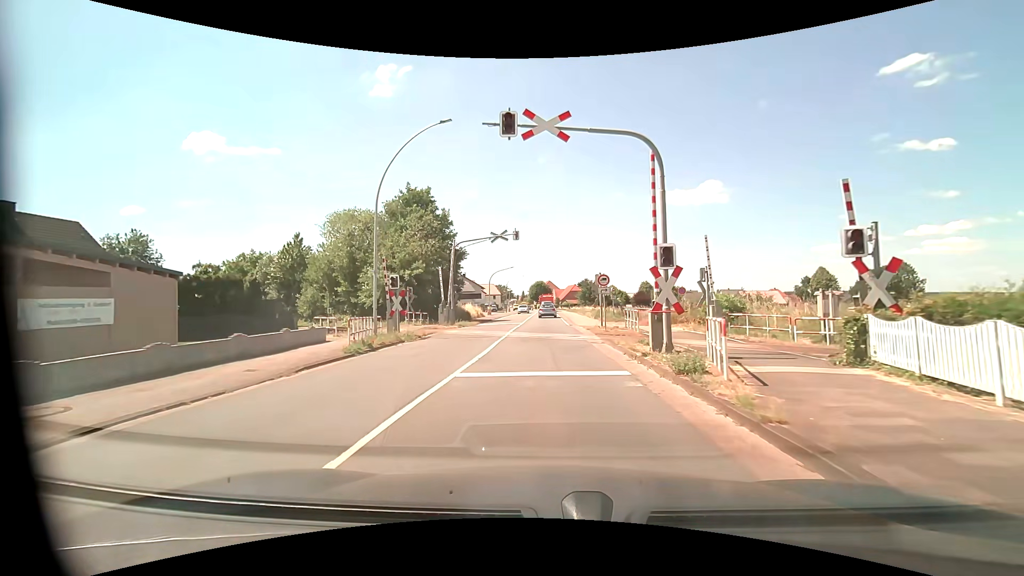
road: primary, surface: asphalt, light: Day
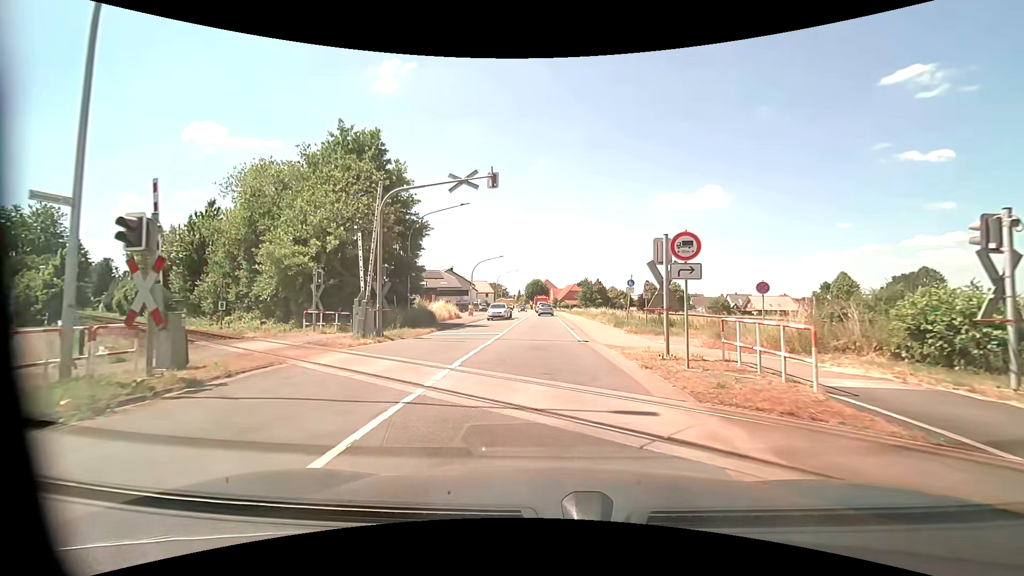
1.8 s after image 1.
(-0.1, +14.7) m; 0°
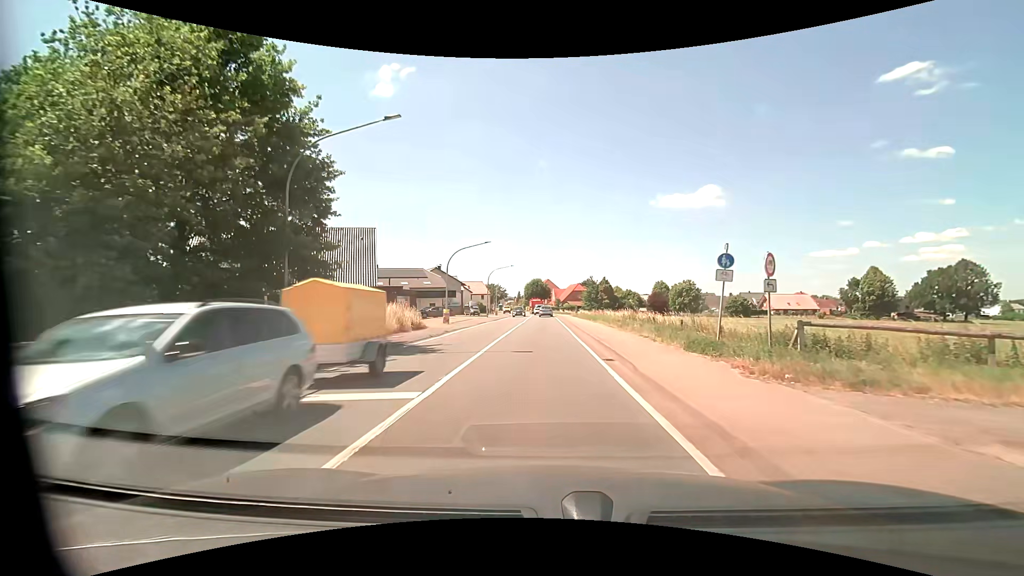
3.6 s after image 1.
(-0.1, +14.9) m; 0°
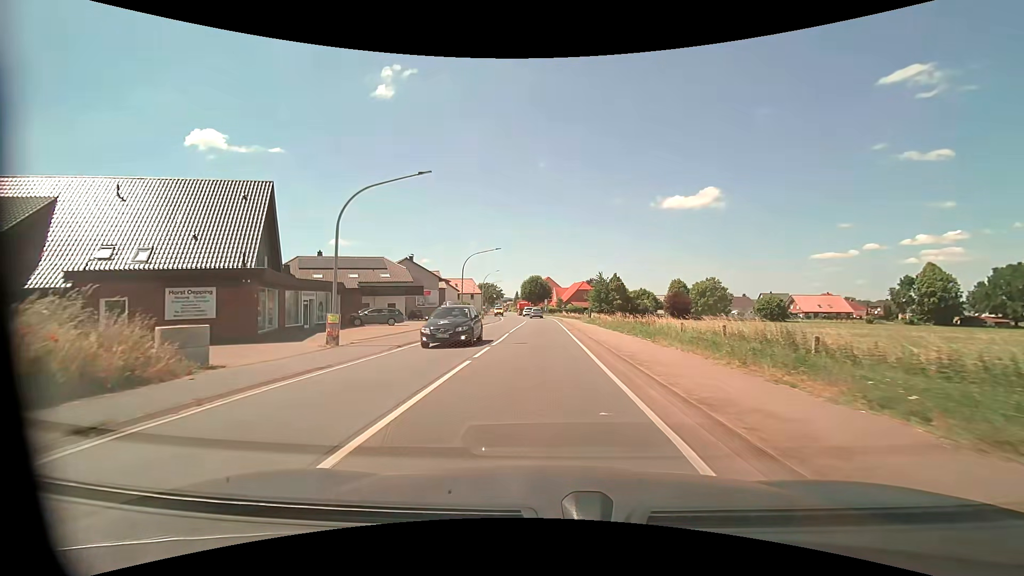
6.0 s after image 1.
(0.0, +22.5) m; 0°
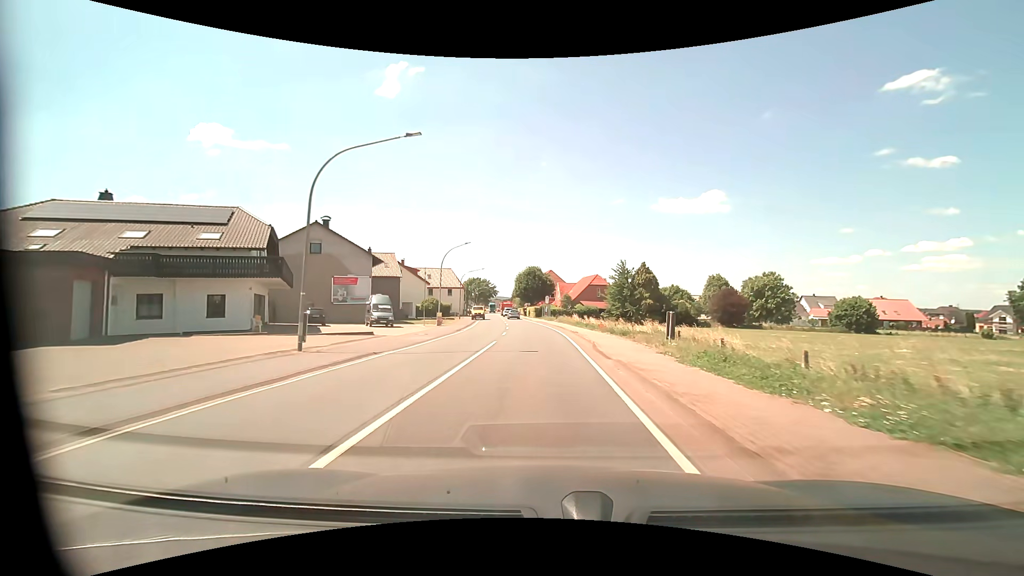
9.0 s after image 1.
(-0.2, +33.4) m; 0°
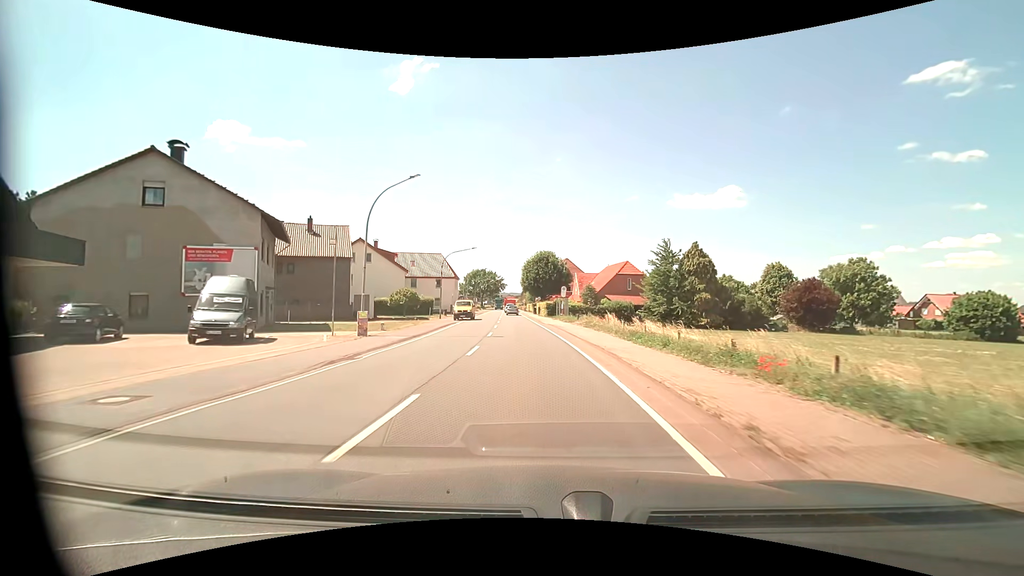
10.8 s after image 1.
(-0.2, +22.6) m; -1°
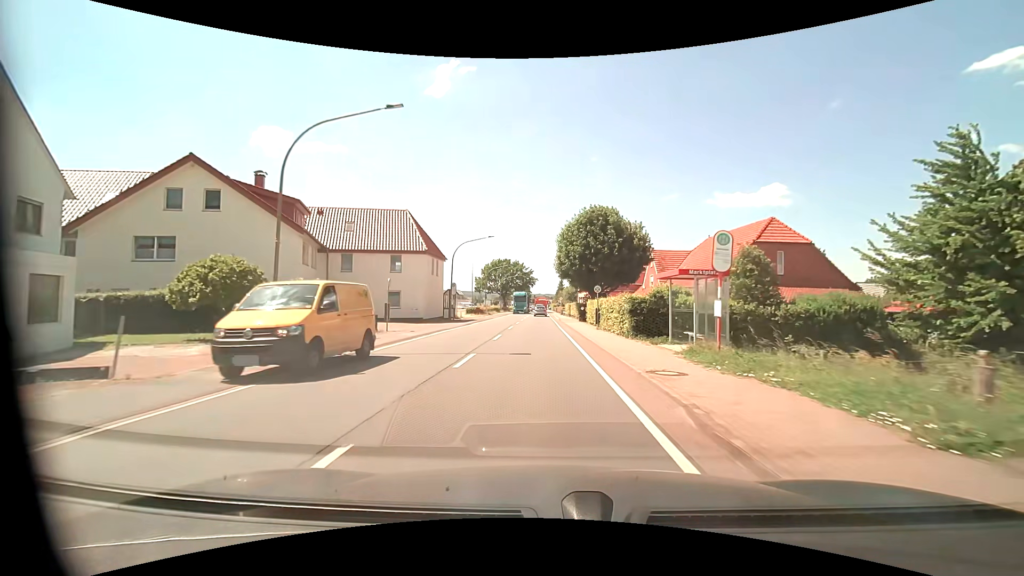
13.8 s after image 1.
(-1.8, +39.6) m; -4°
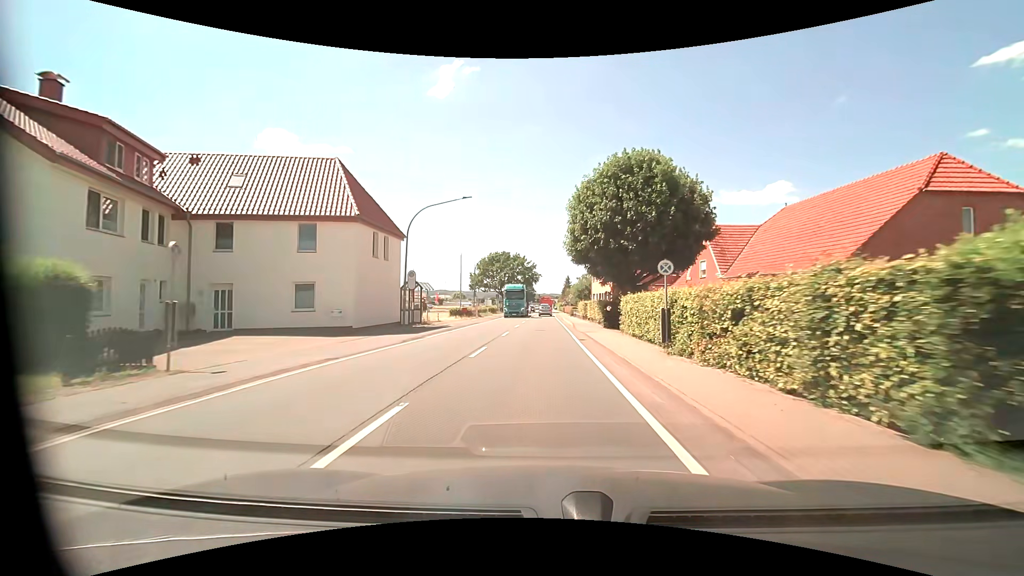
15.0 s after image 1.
(-0.2, +16.4) m; -1°
(0, +10) (0, +20) (0, +30) (0, +40) (0, +50) (0, +60) (0, +70) (0, +80) (0, +90) (0, +100) m
